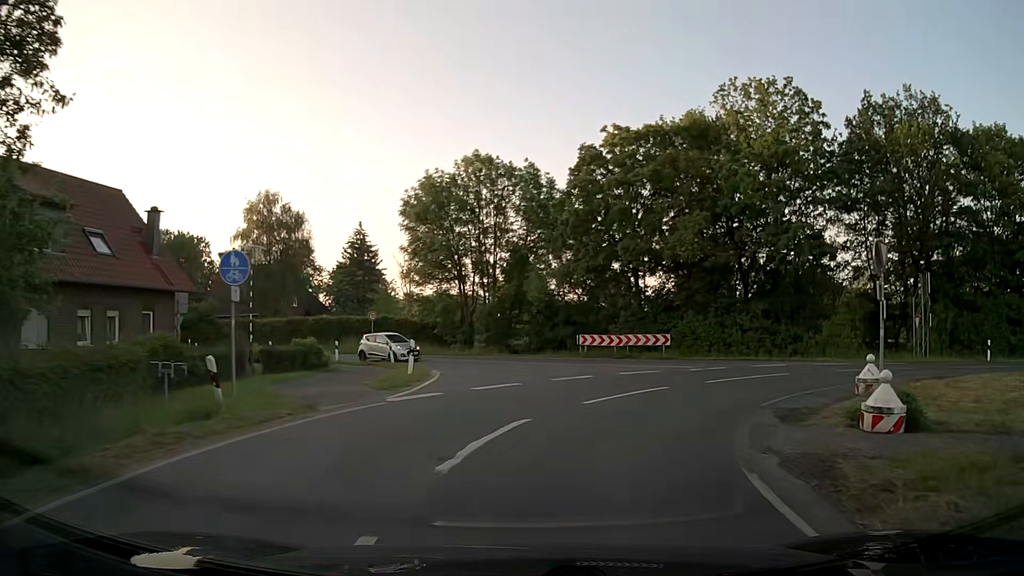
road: secondary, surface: asphalt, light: Day
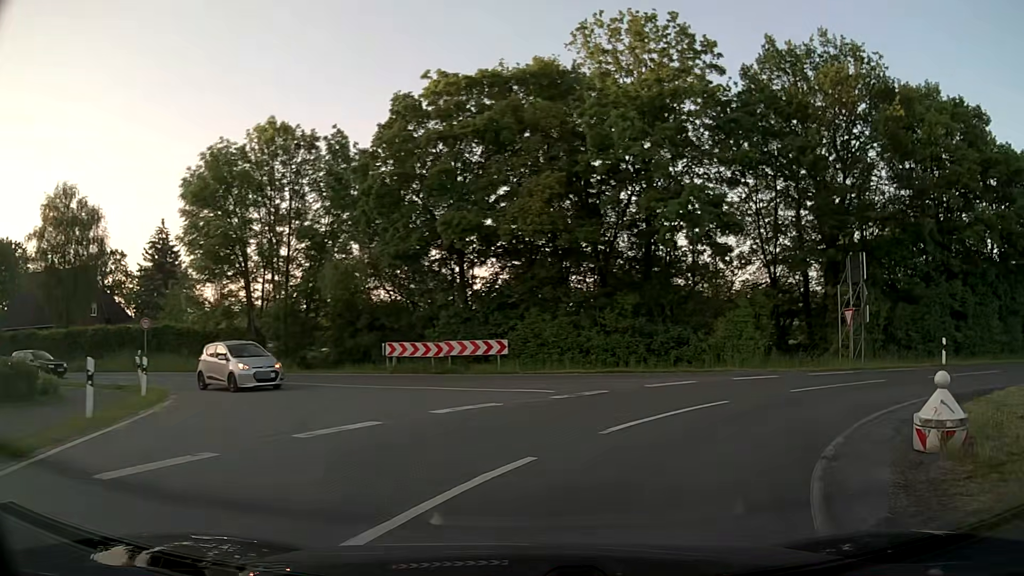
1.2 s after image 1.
(+0.9, +8.6) m; +15°
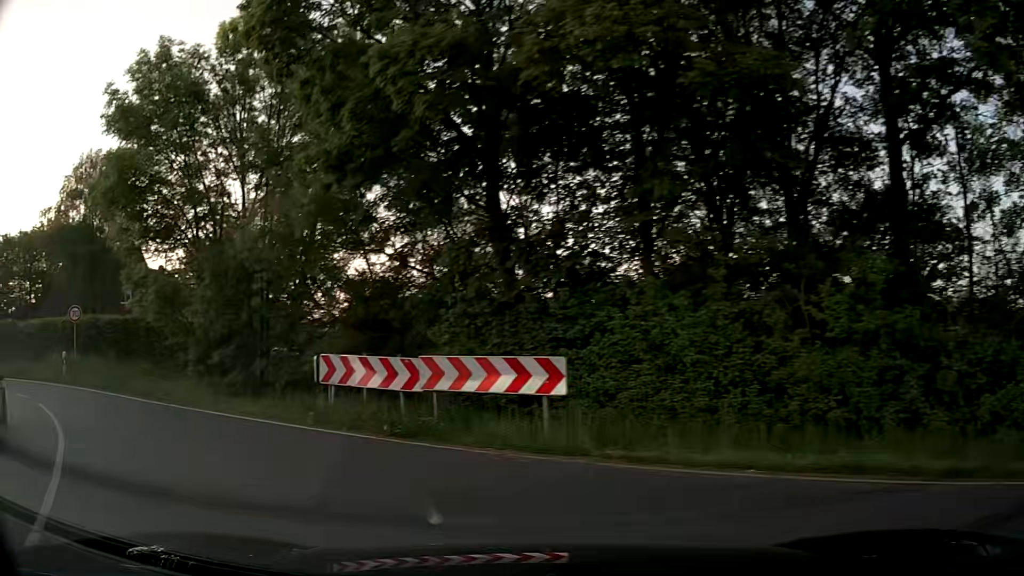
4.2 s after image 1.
(+1.8, +15.6) m; -14°
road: tertiary
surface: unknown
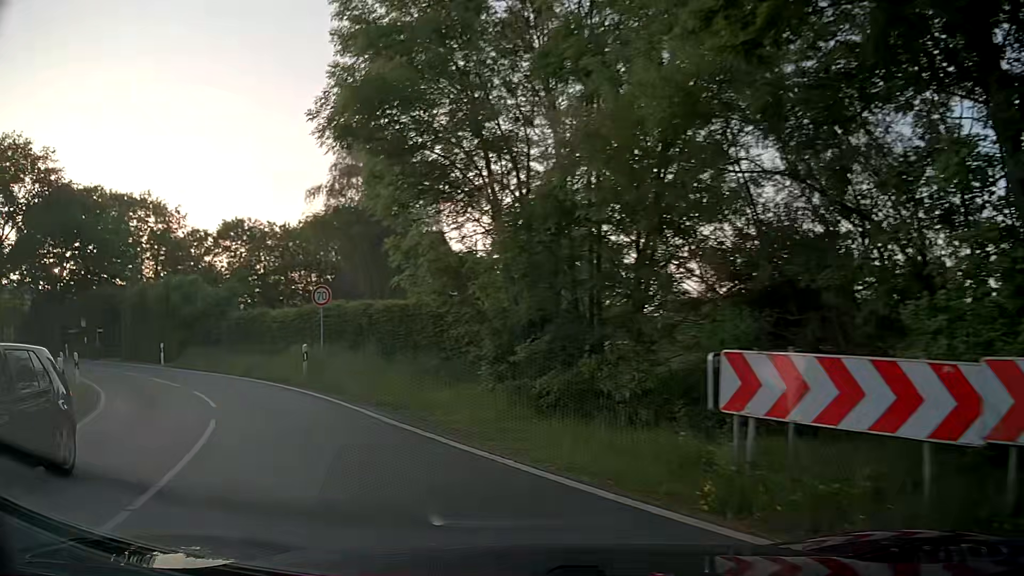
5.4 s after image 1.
(-1.6, +6.5) m; -26°
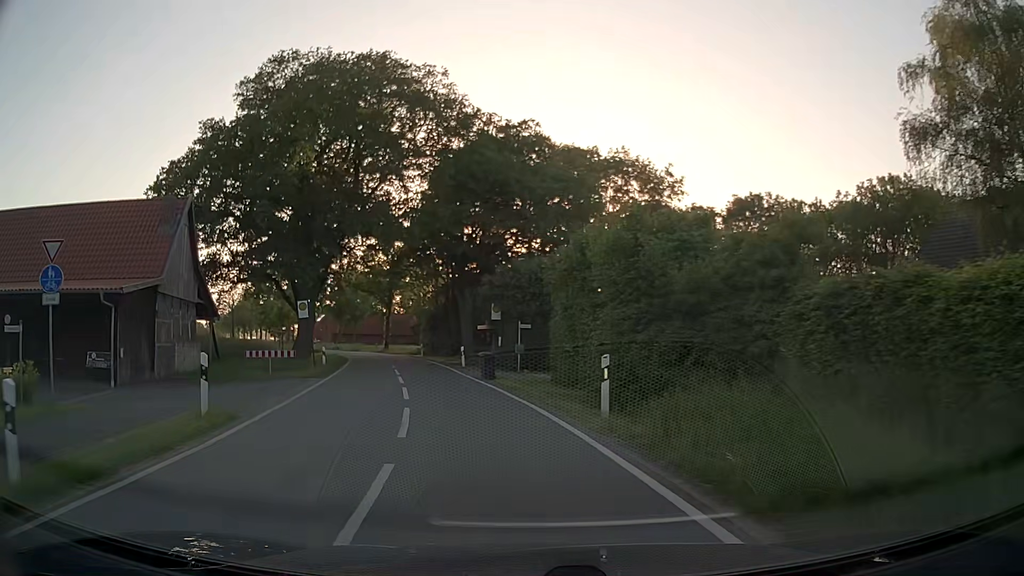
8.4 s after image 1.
(-10.3, +21.0) m; -44°
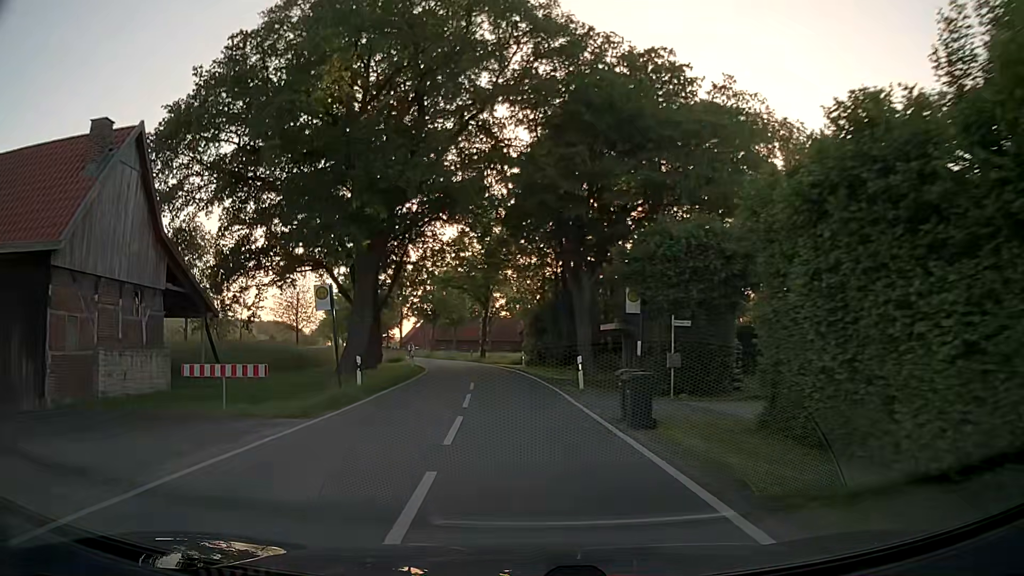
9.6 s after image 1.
(-1.2, +12.7) m; -10°
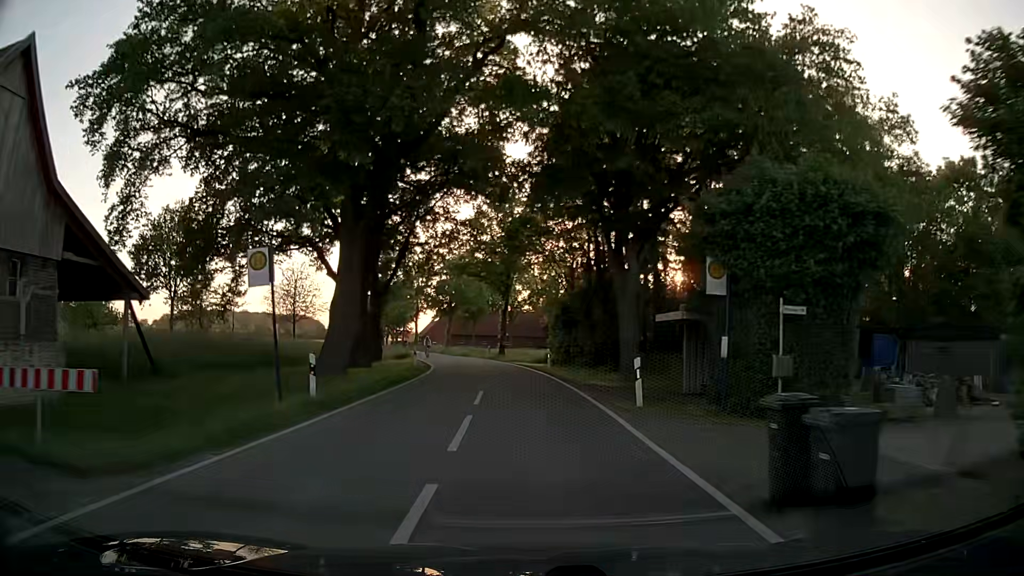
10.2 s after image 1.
(-0.2, +7.0) m; -2°
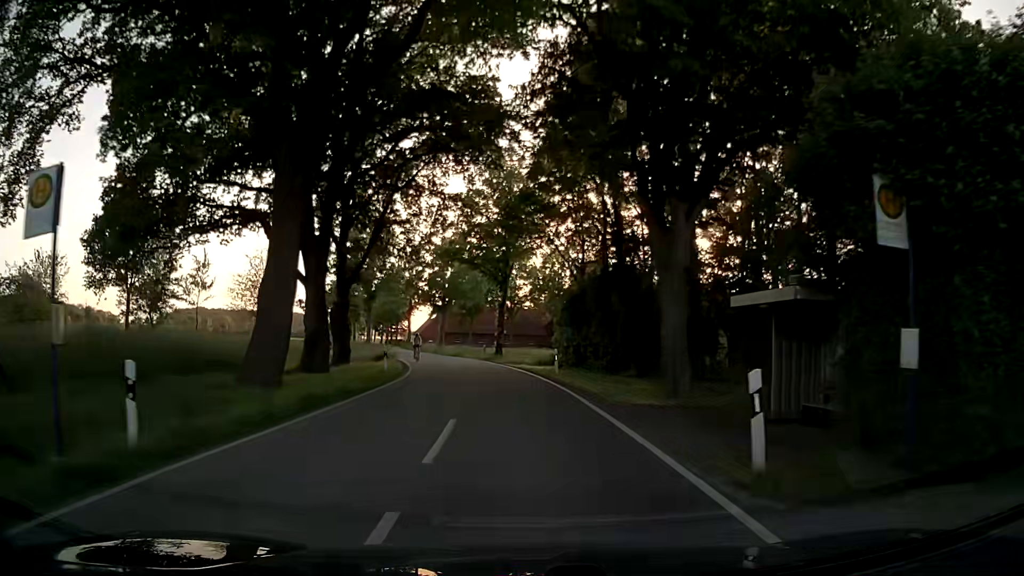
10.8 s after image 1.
(0.0, +7.4) m; 0°
